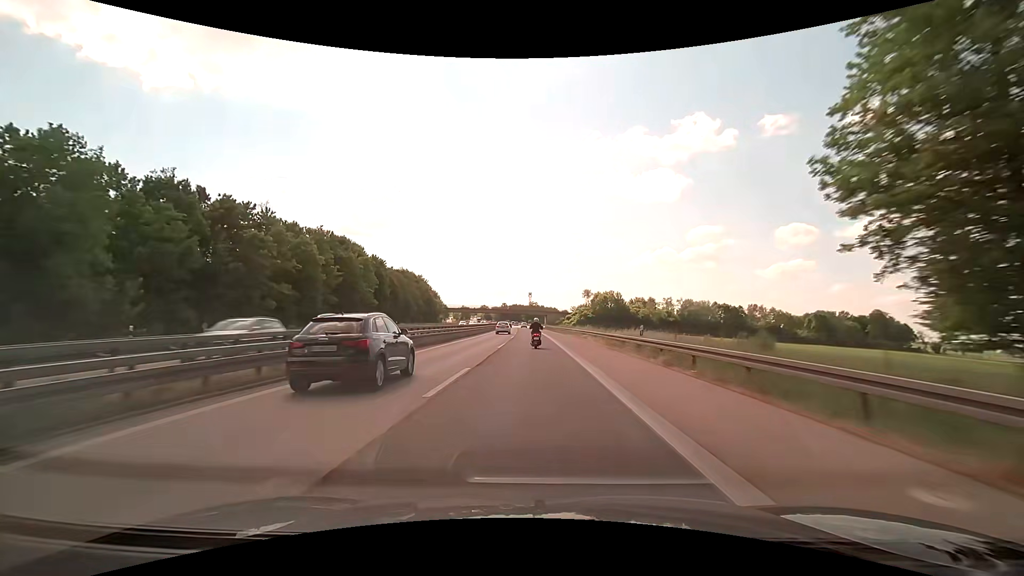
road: motorway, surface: asphalt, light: Day
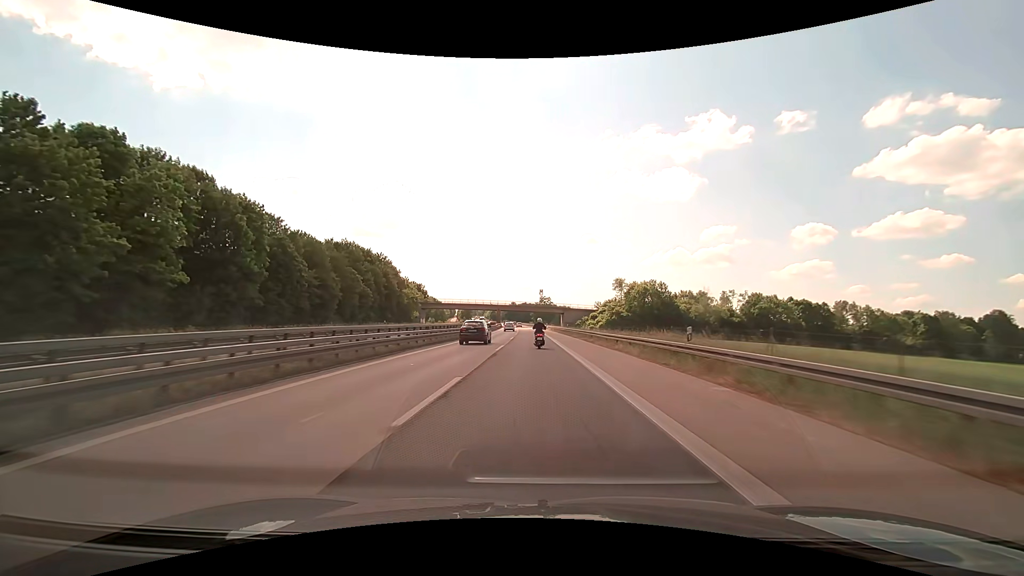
(-0.8, +57.5) m; -1°
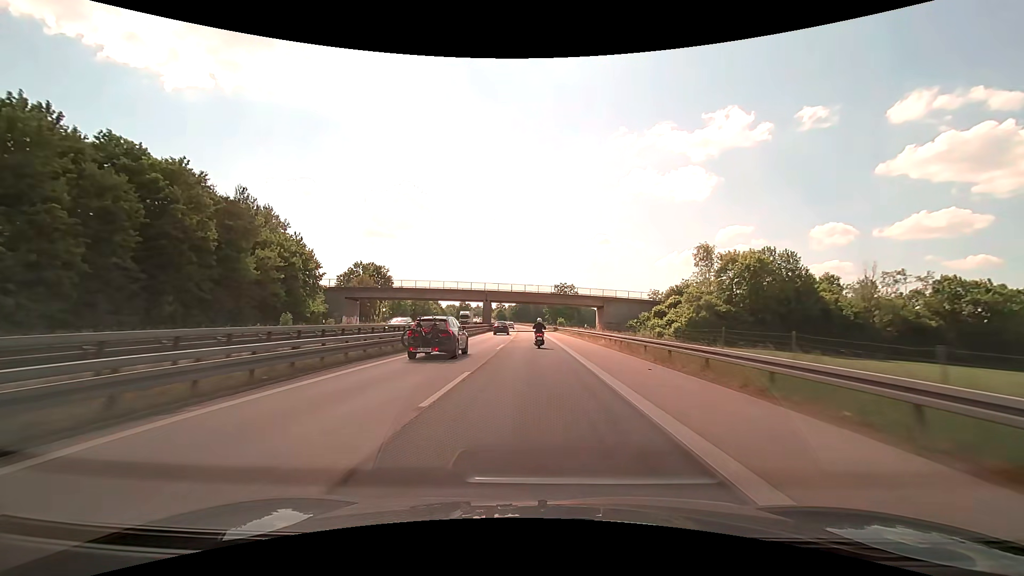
(-0.9, +71.2) m; -2°
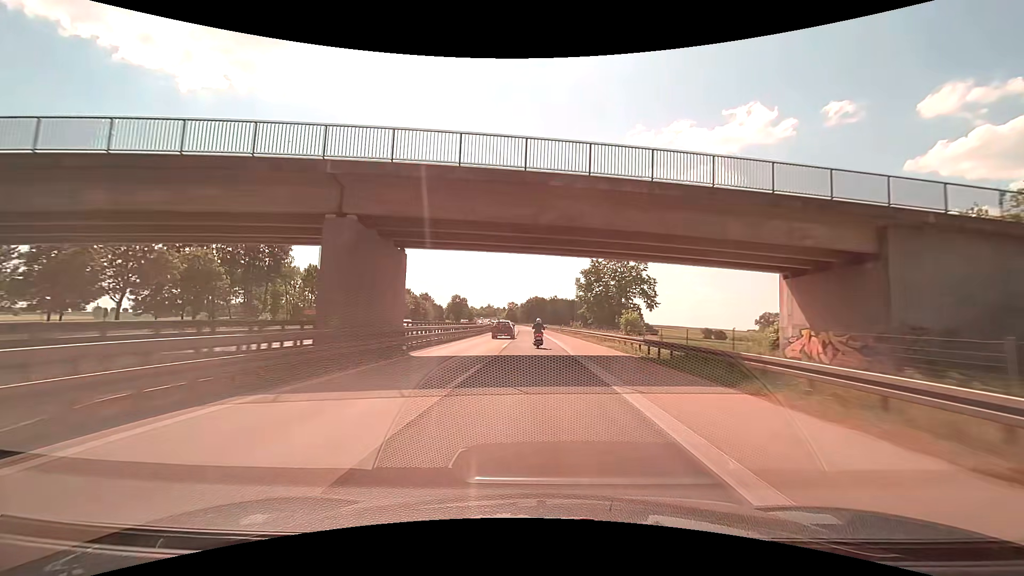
(-0.9, +70.7) m; -2°
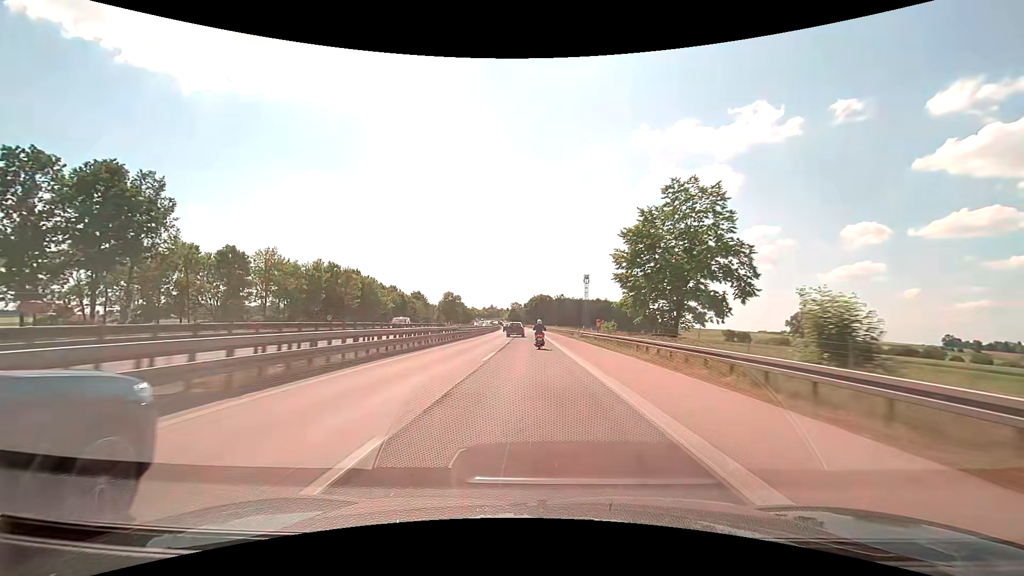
(-0.1, +28.1) m; 0°
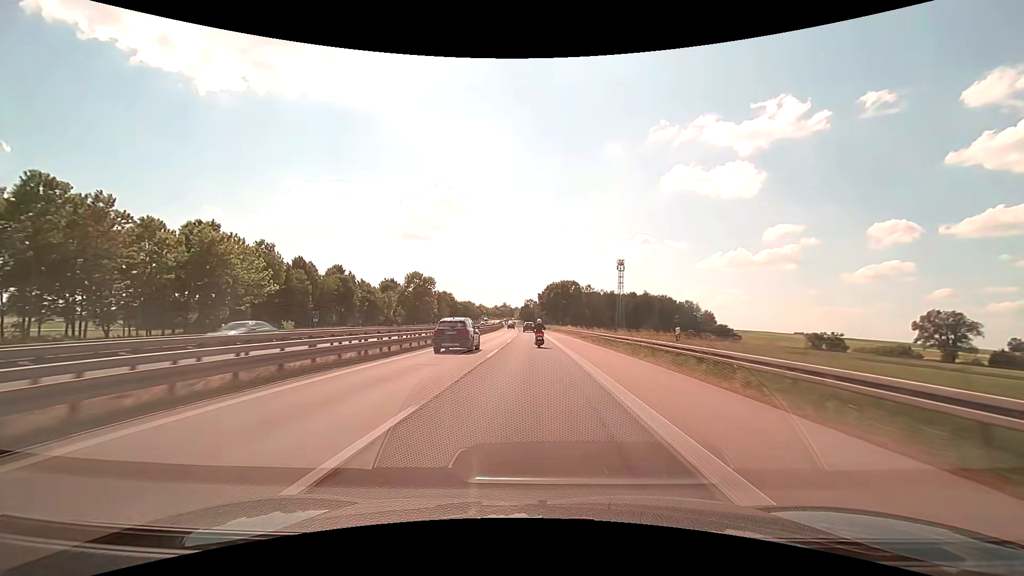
(-0.9, +70.3) m; -2°
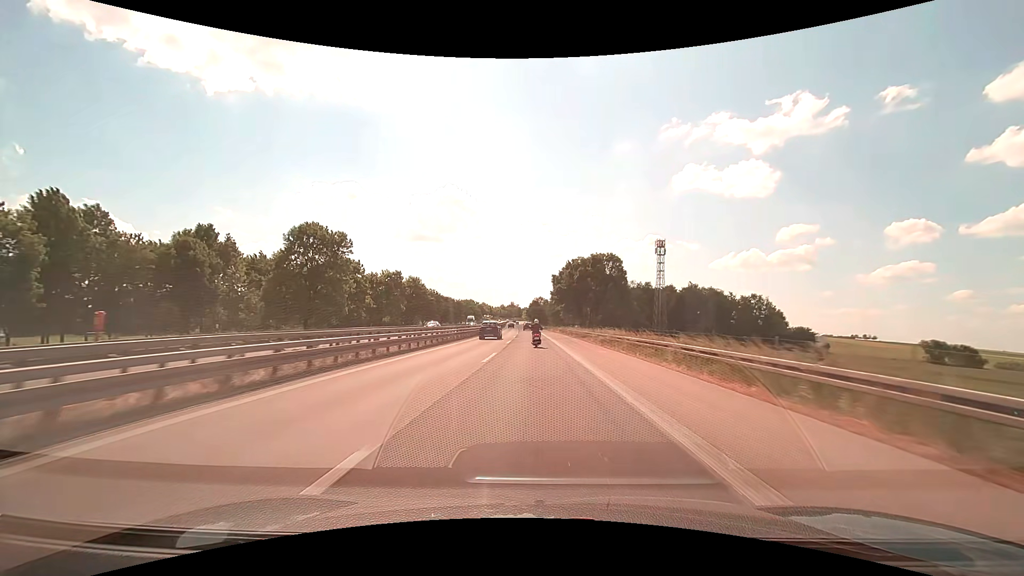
(-0.7, +56.7) m; -1°
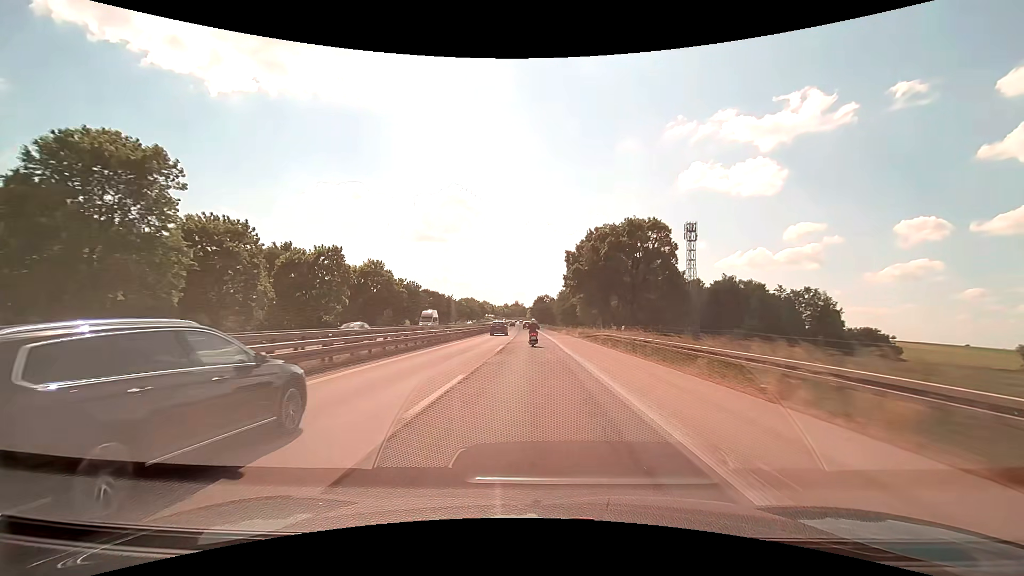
(-0.1, +28.5) m; 0°
(0, +10) (0, +20) (0, +30) (0, +40) (-1, +50) (-1, +60) (-1, +70) (-1, +80) (-2, +90) (-2, +100) m
